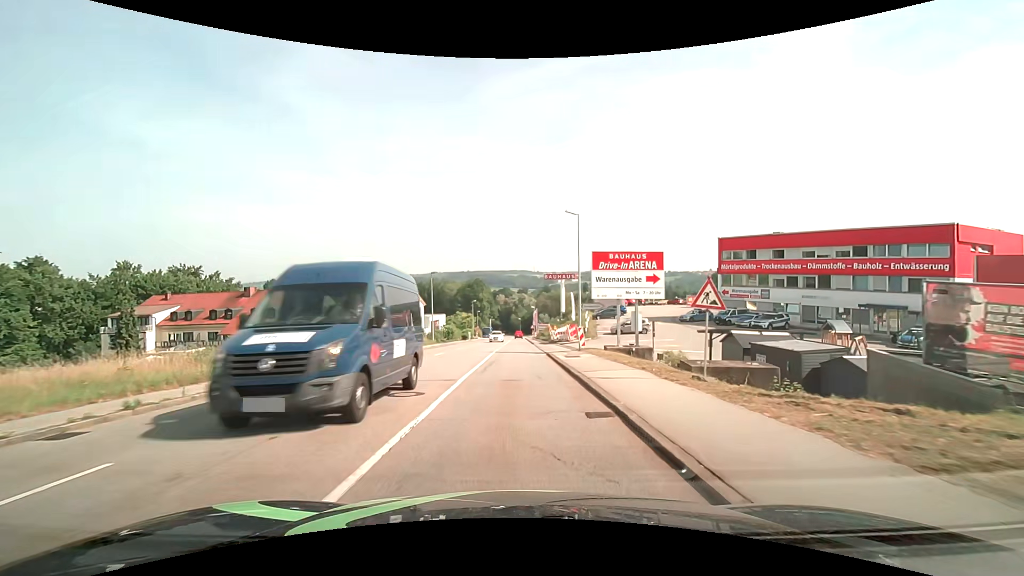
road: tertiary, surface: asphalt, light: Day
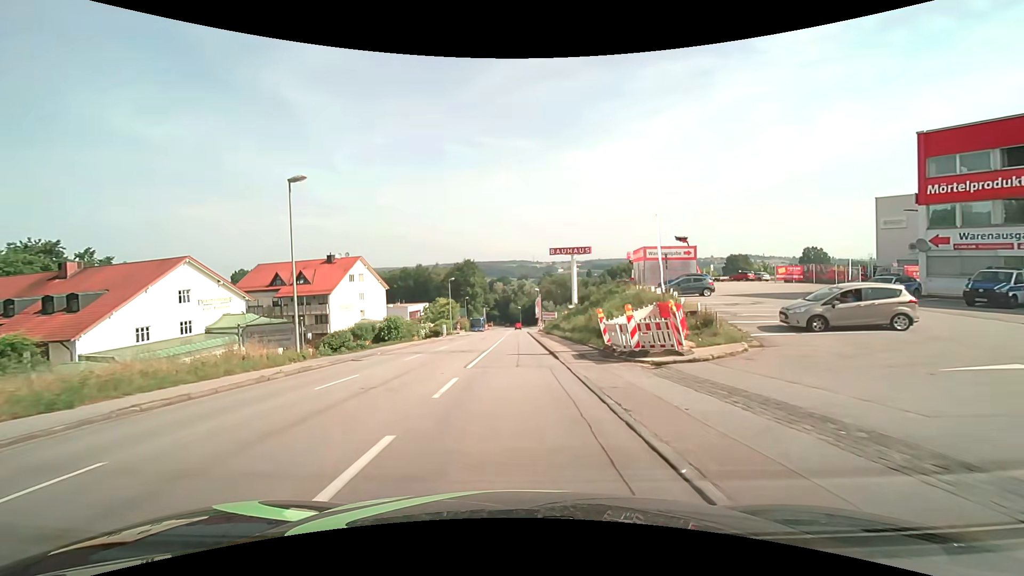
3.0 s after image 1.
(+0.1, +34.0) m; 0°
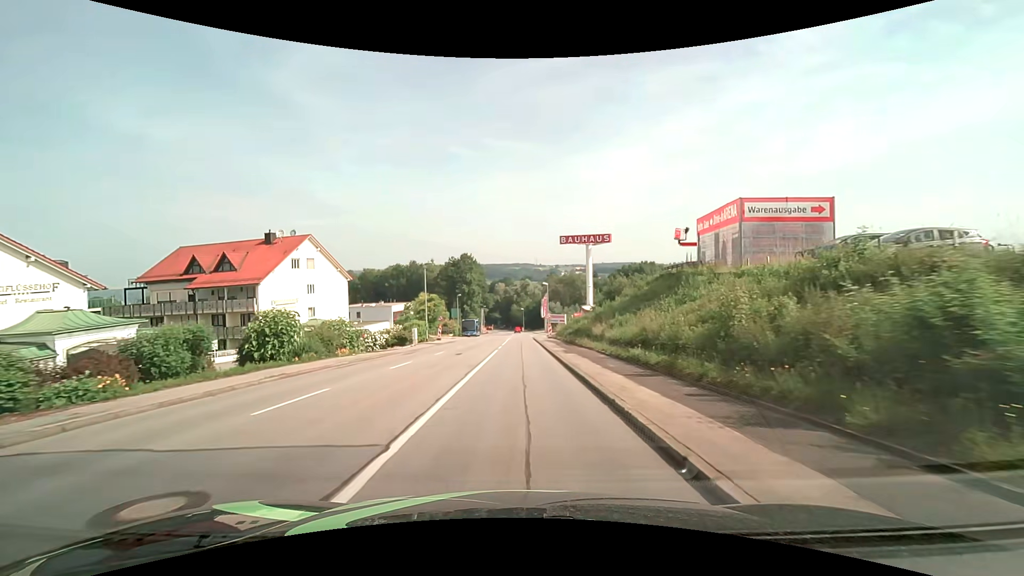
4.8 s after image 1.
(-0.1, +20.9) m; 0°
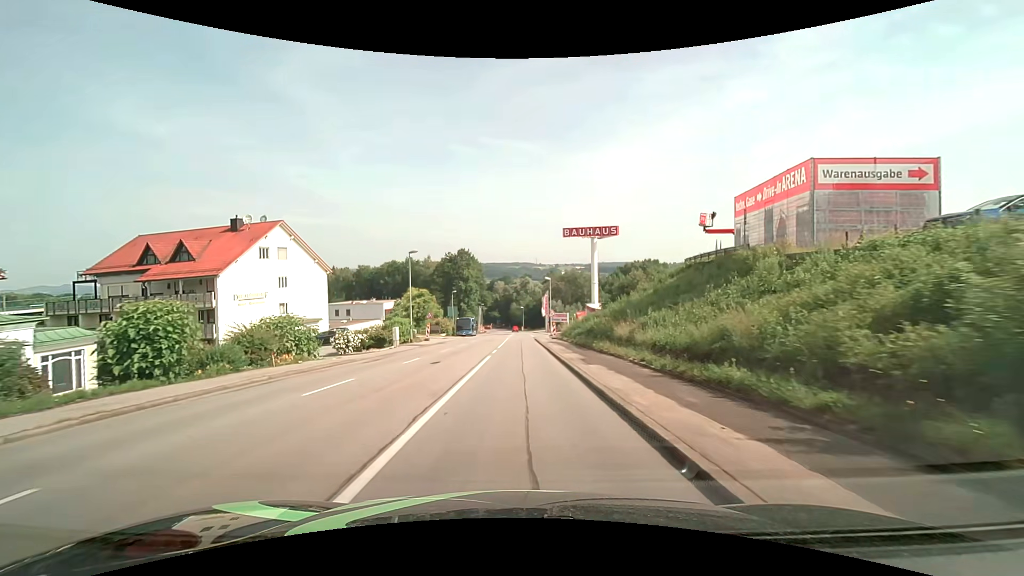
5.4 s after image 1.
(0.0, +7.1) m; 0°
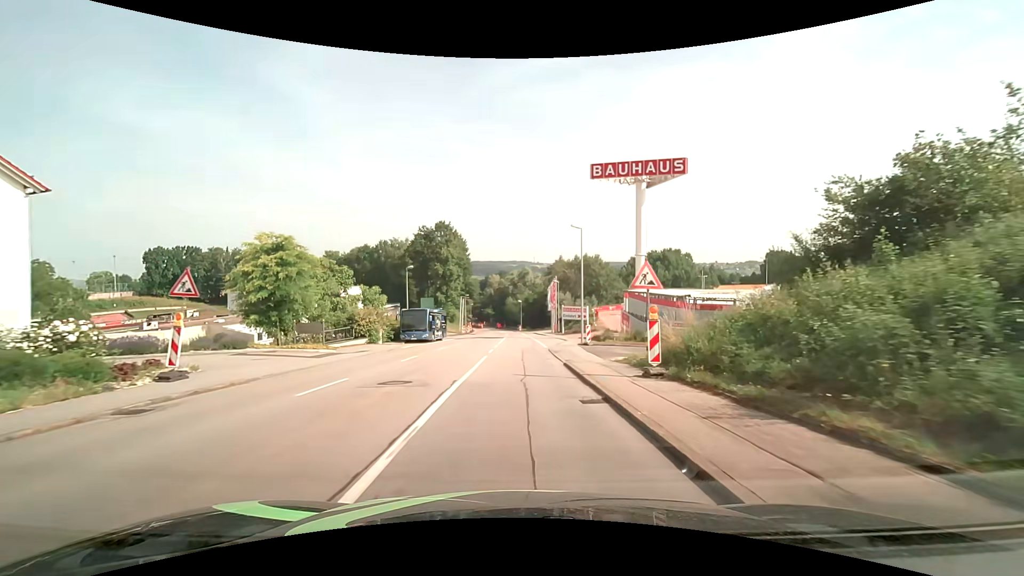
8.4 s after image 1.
(+0.1, +36.4) m; 0°
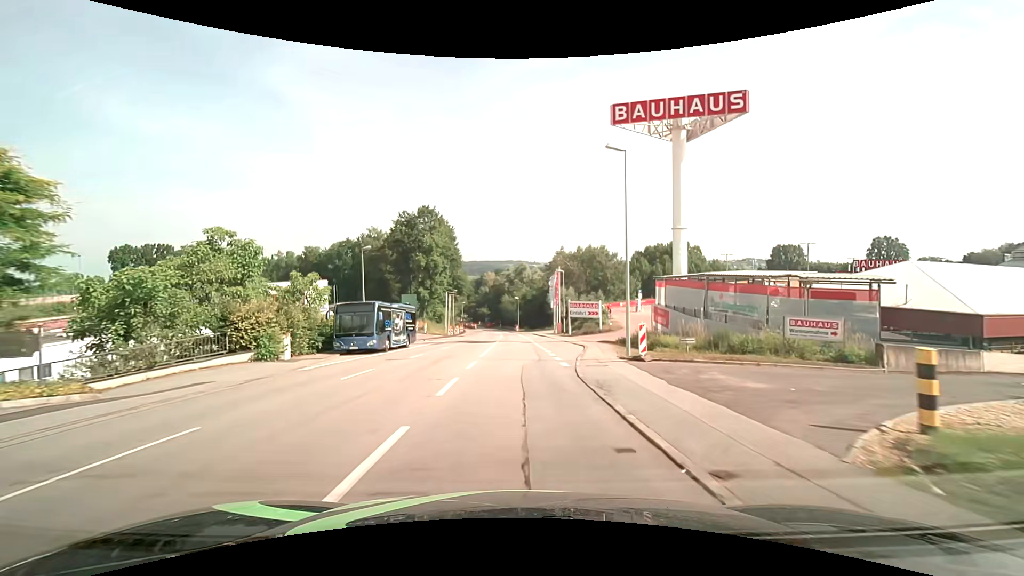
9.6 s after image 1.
(+0.1, +14.9) m; 0°
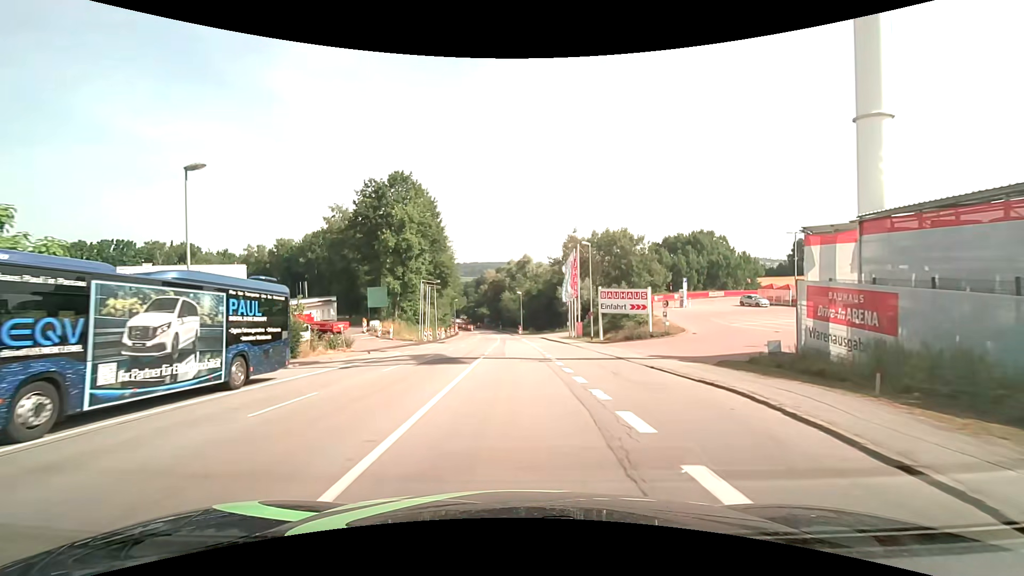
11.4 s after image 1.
(-0.1, +22.5) m; 0°
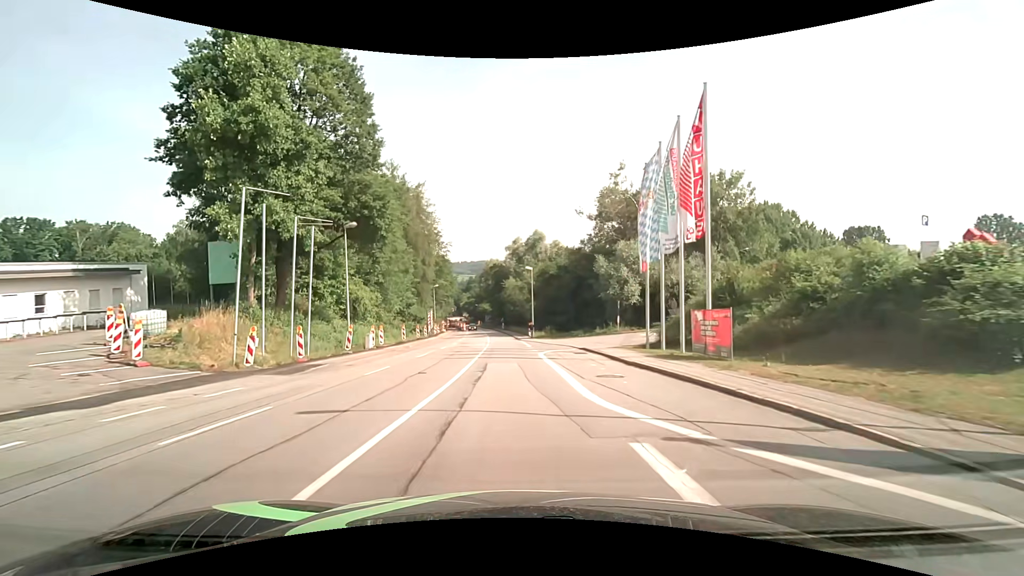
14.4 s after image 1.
(-0.1, +37.9) m; -1°
(0, +10) (0, +20) (-1, +30) (-1, +40) (-2, +50) (-2, +60) (-3, +70) (-4, +80) (-5, +90) (-6, +100) m
